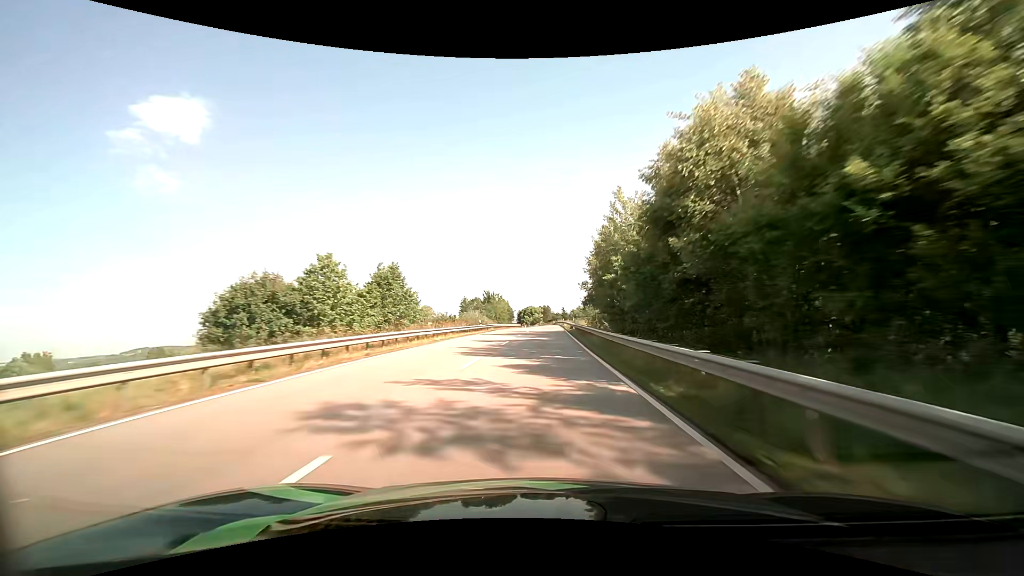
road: primary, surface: asphalt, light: Day
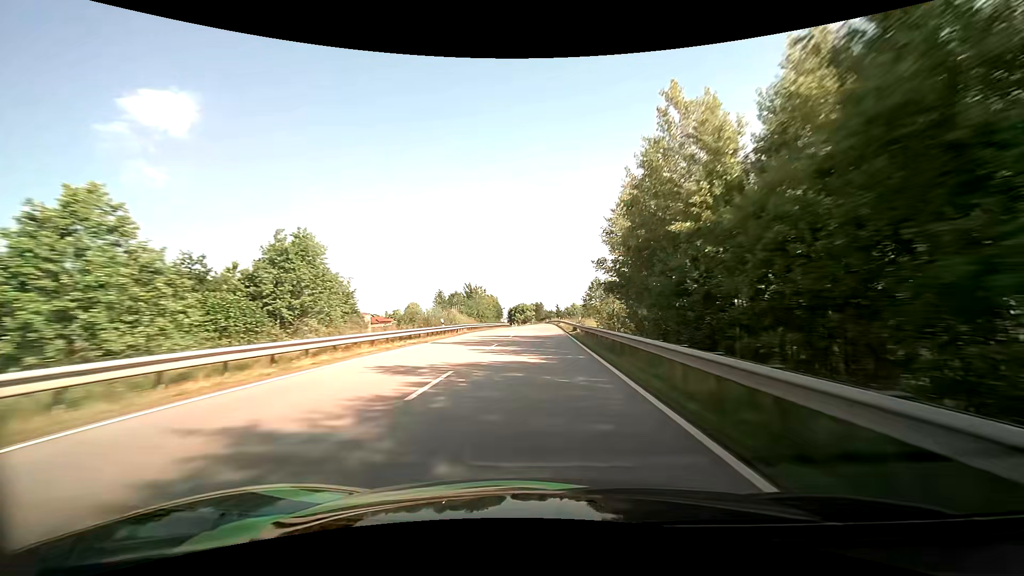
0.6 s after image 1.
(+0.1, +16.8) m; +1°
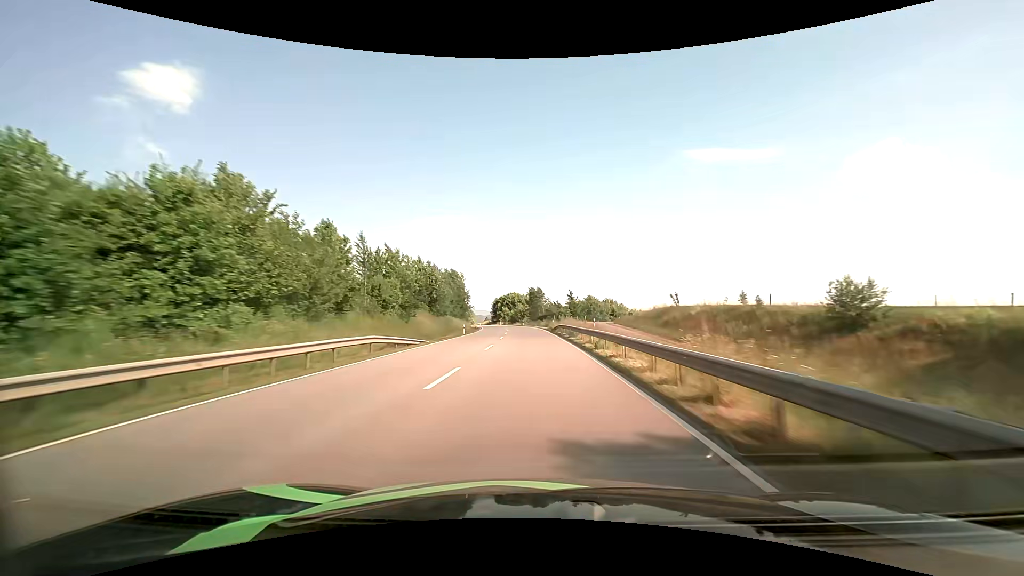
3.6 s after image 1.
(+0.8, +82.6) m; 0°
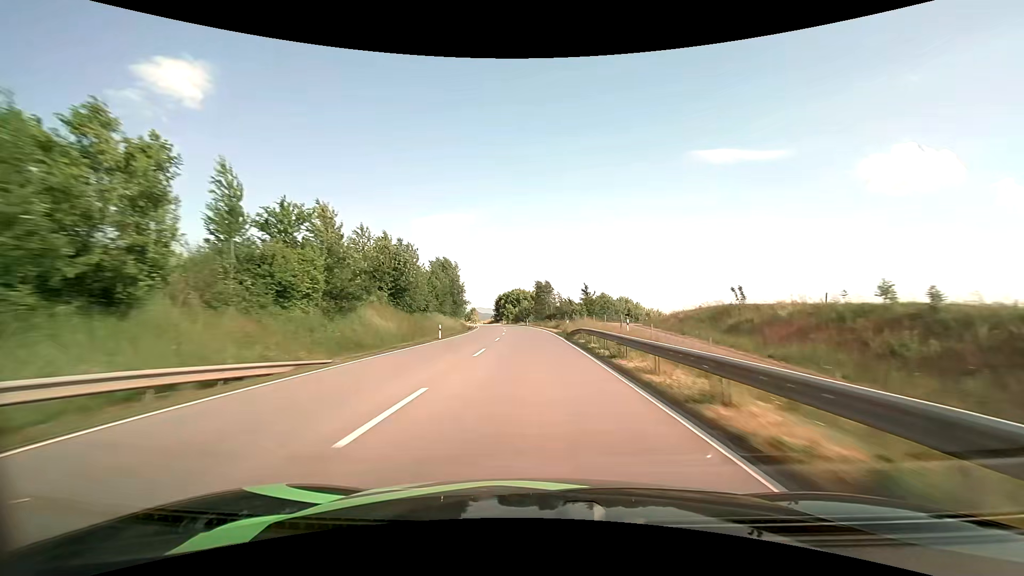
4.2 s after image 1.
(-0.1, +16.3) m; -1°
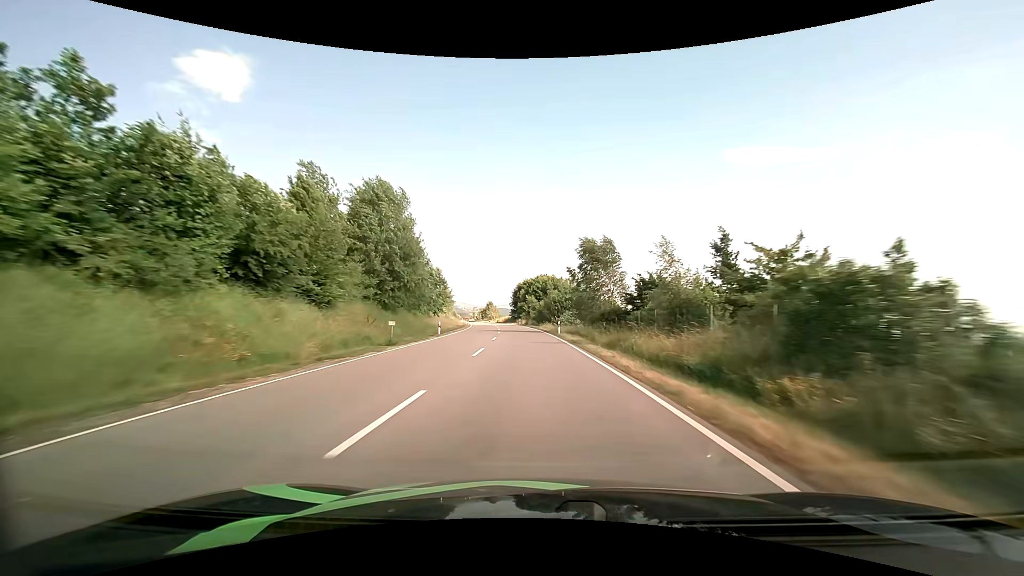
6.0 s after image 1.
(-1.2, +48.7) m; -3°
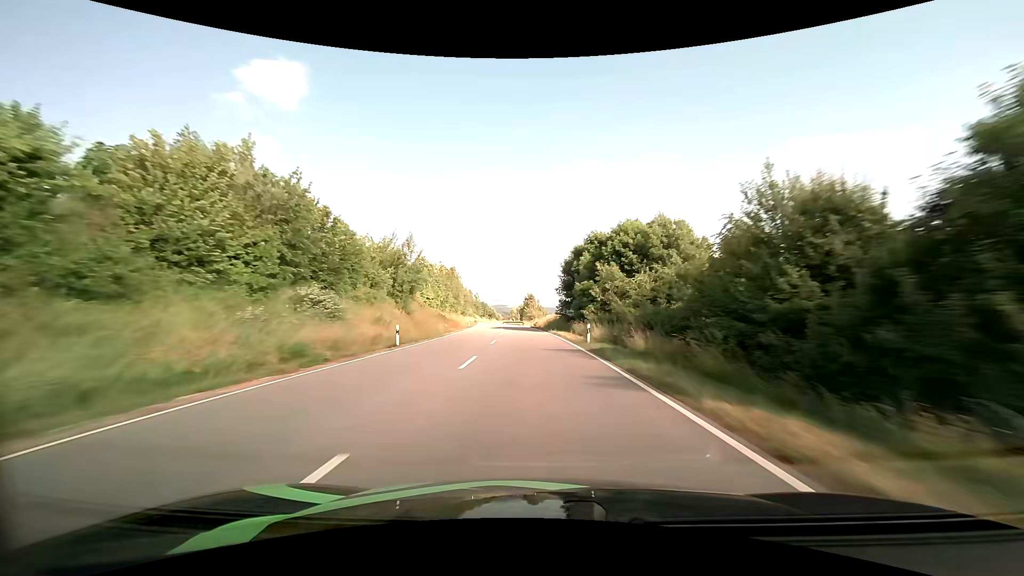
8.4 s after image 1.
(-3.2, +64.3) m; -6°
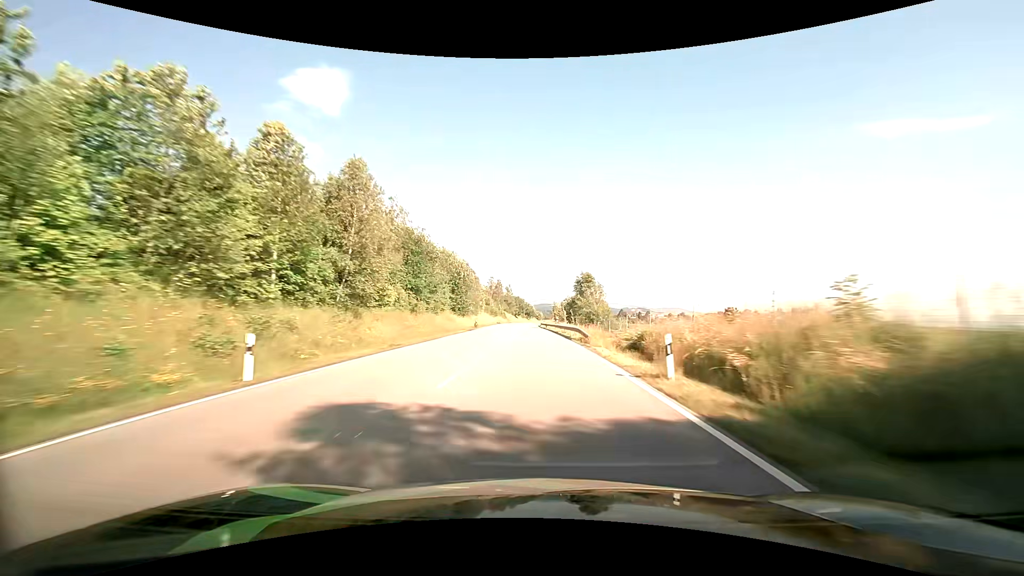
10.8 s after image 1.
(-2.7, +63.7) m; -5°
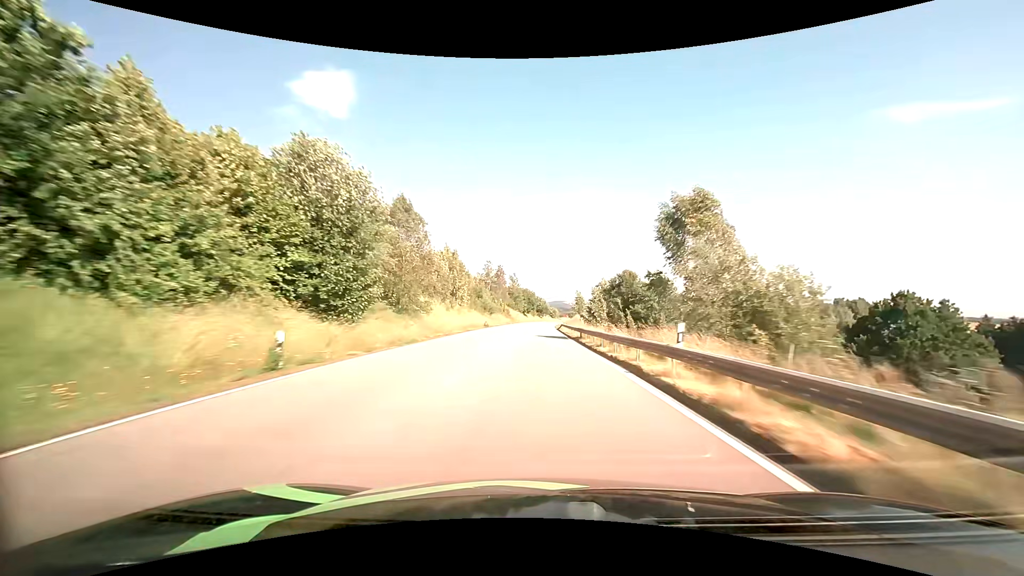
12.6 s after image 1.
(-0.9, +48.0) m; -2°
(0, +10) (0, +20) (0, +30) (0, +40) (0, +50) (0, +60) (+1, +70) (+1, +80) (+1, +90) (+1, +100) m
